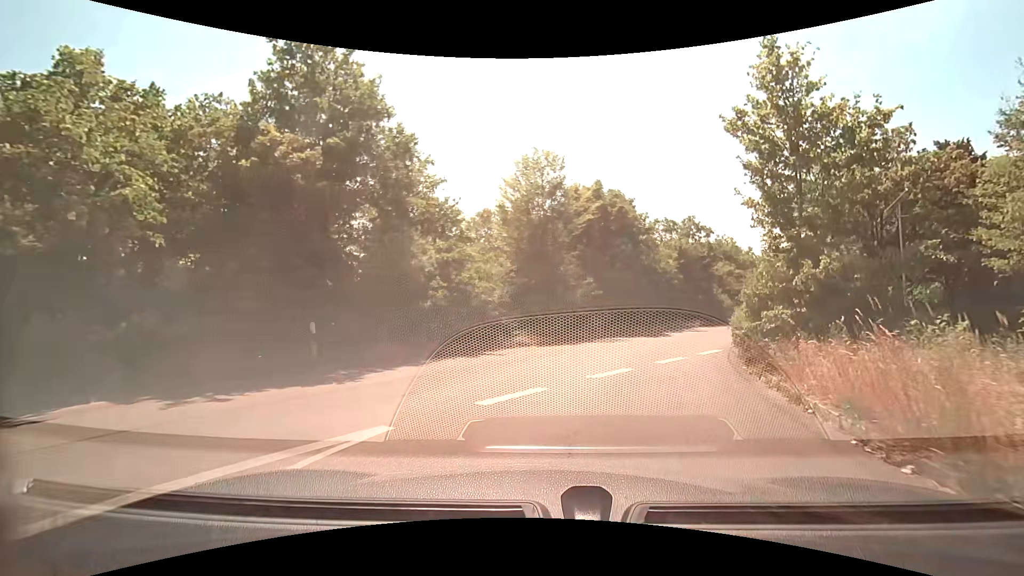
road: primary_link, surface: asphalt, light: Day
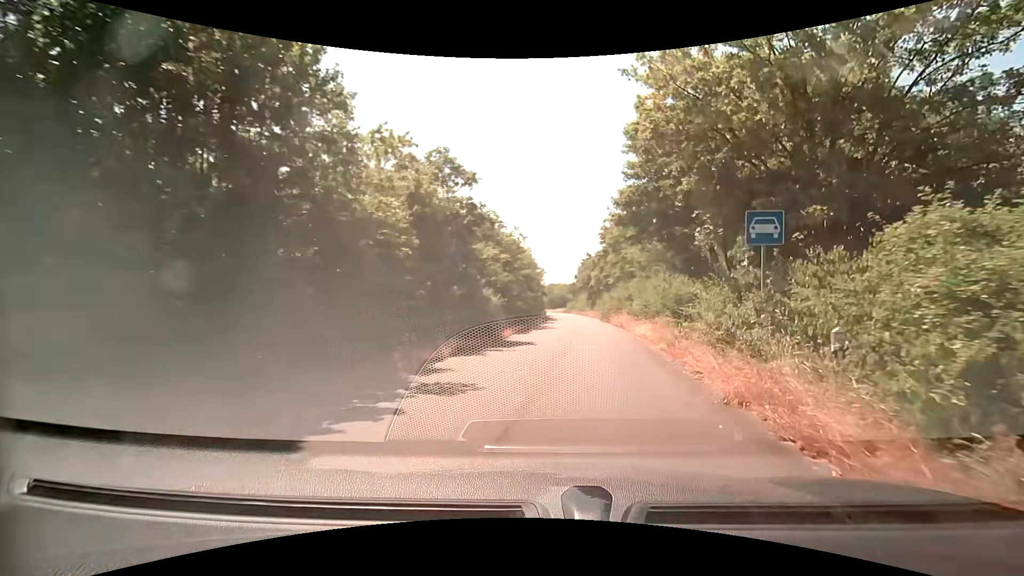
(+4.4, +19.4) m; +27°
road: trunk_link
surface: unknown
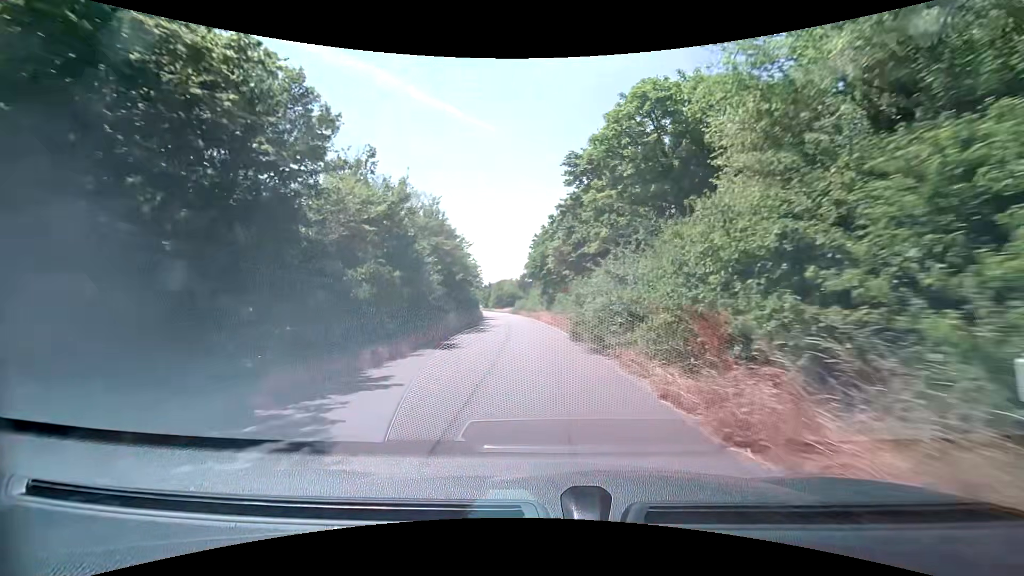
(+2.6, +28.6) m; +5°
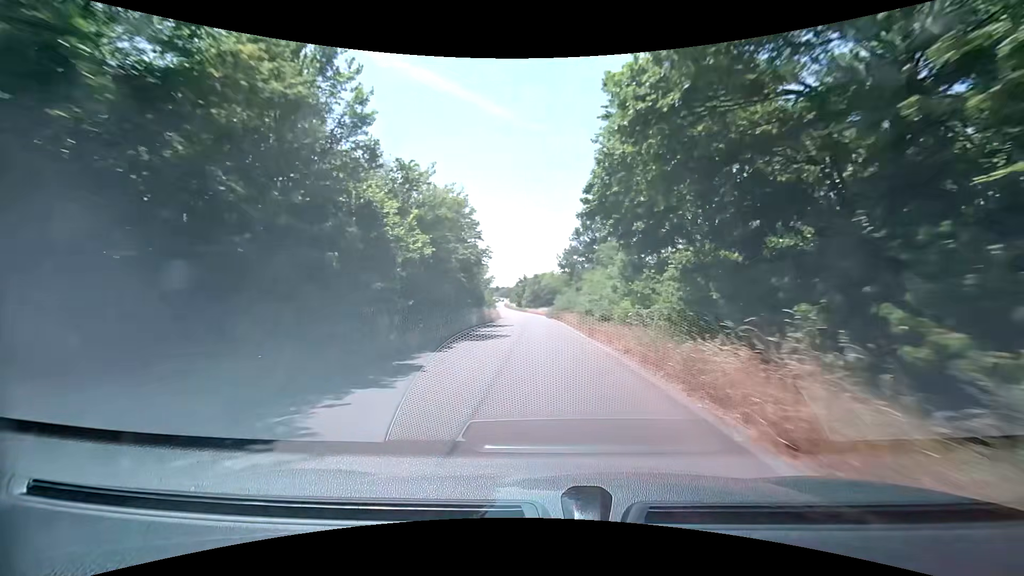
(-1.4, +37.6) m; -5°
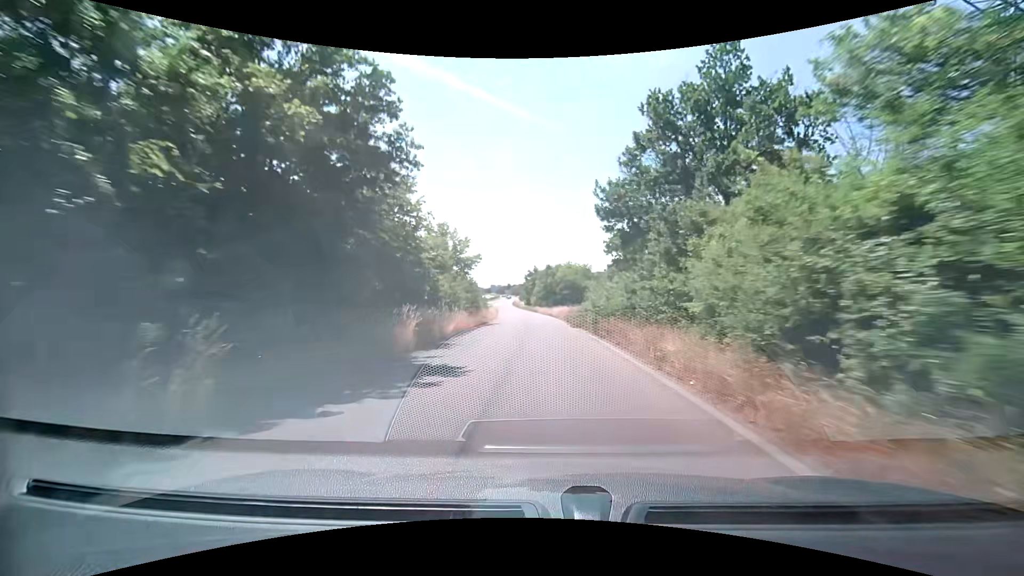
(-0.1, +25.3) m; -1°
(0, +10) (0, +20) (-1, +30) (-1, +40) (-2, +50) (-2, +60) (-3, +70) (-4, +80) (-5, +90) (-7, +100) m
